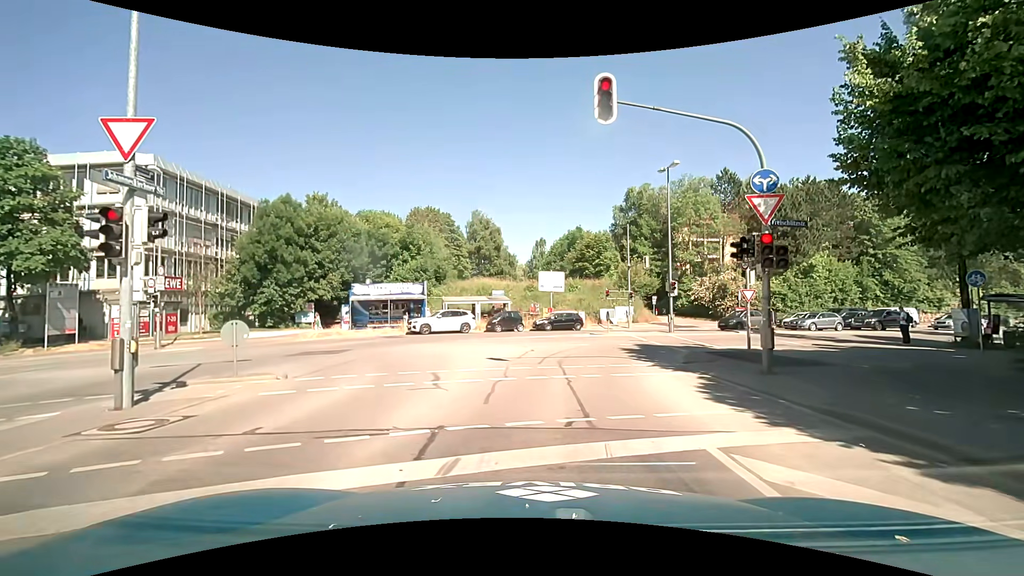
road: secondary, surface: asphalt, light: Day
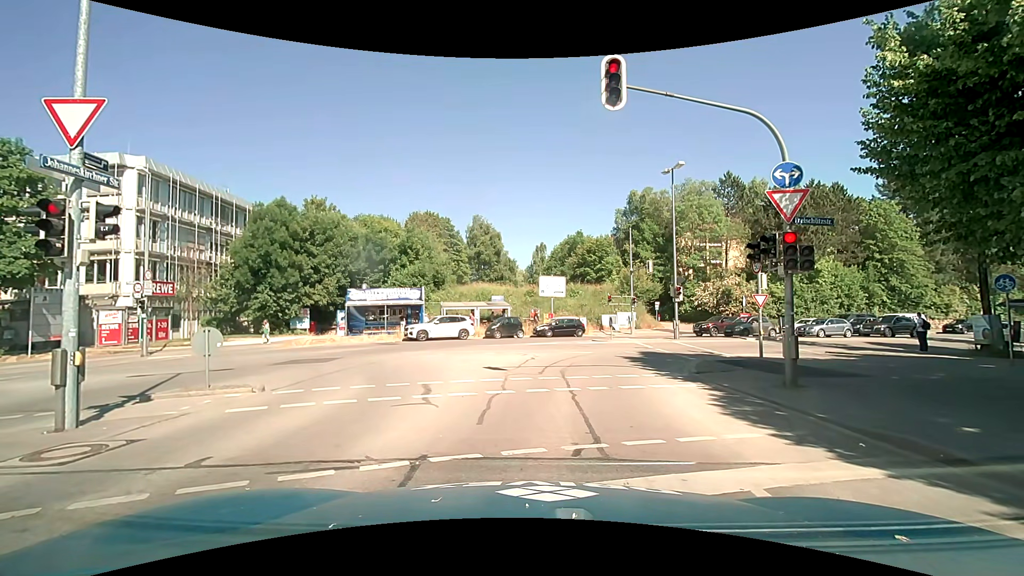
(0.0, +0.9) m; -1°
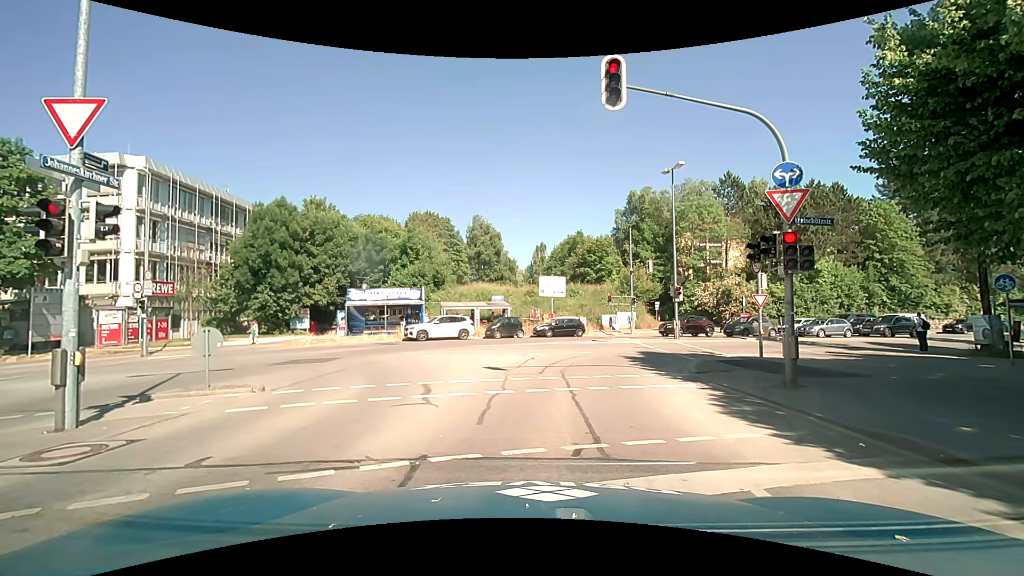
(0.0, 0.0) m; 0°
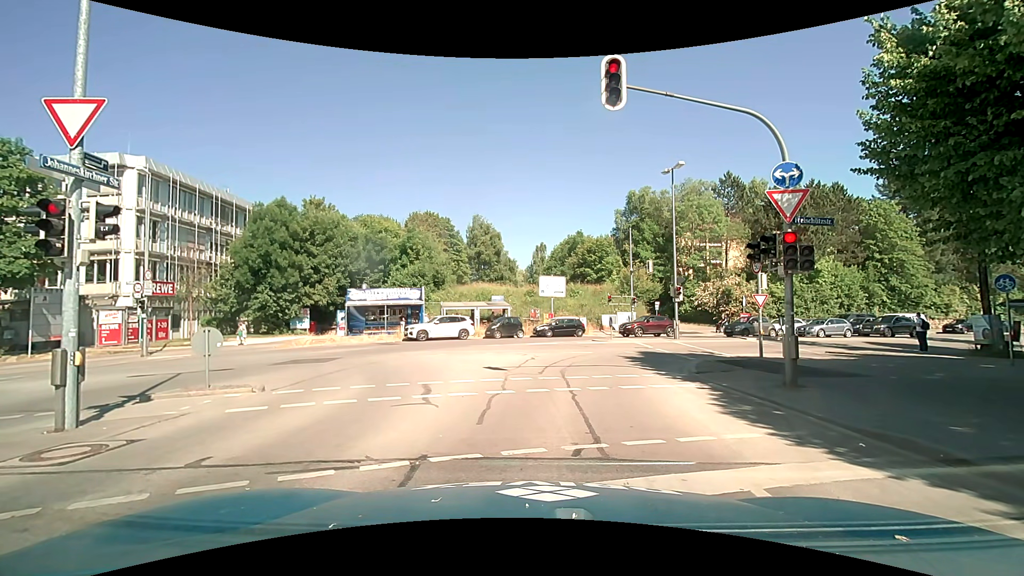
(0.0, 0.0) m; 0°
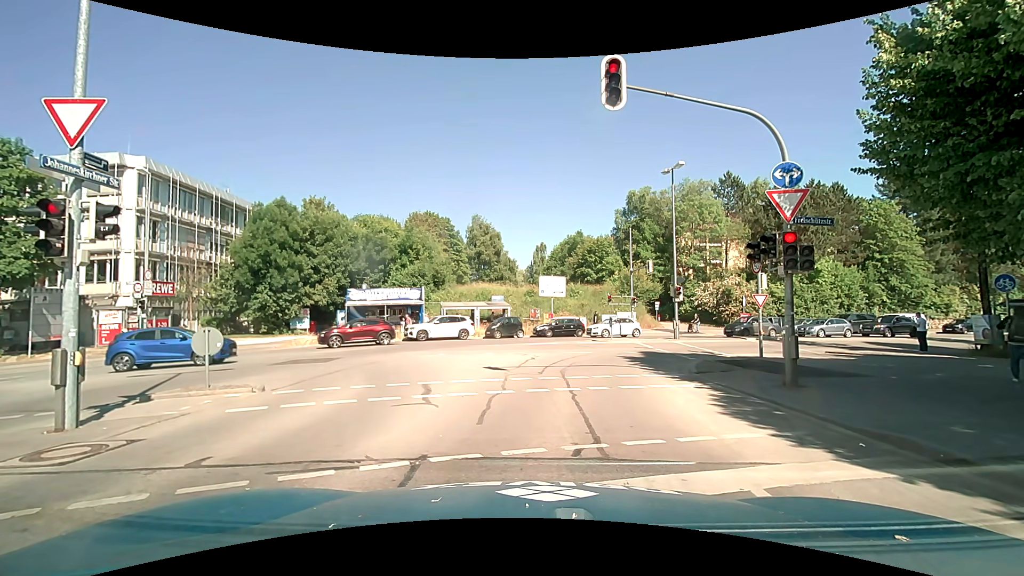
(0.0, 0.0) m; 0°
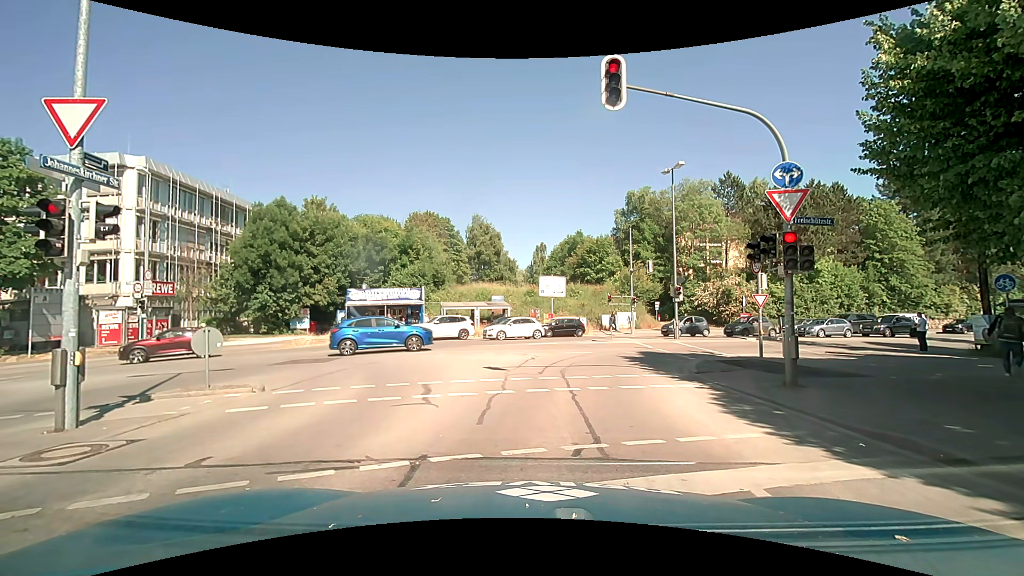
(0.0, 0.0) m; 0°
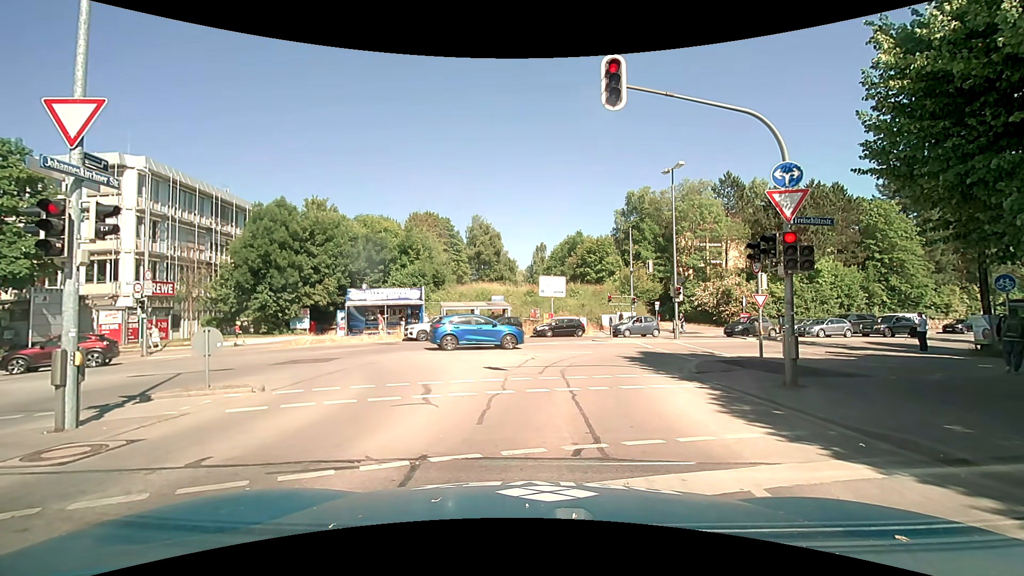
(0.0, 0.0) m; 0°
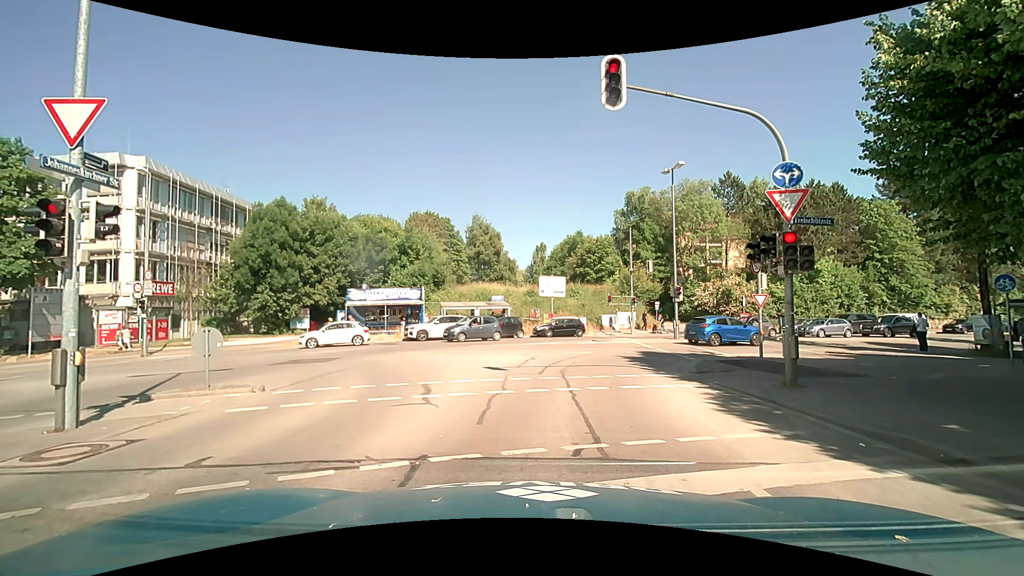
(0.0, 0.0) m; 0°
